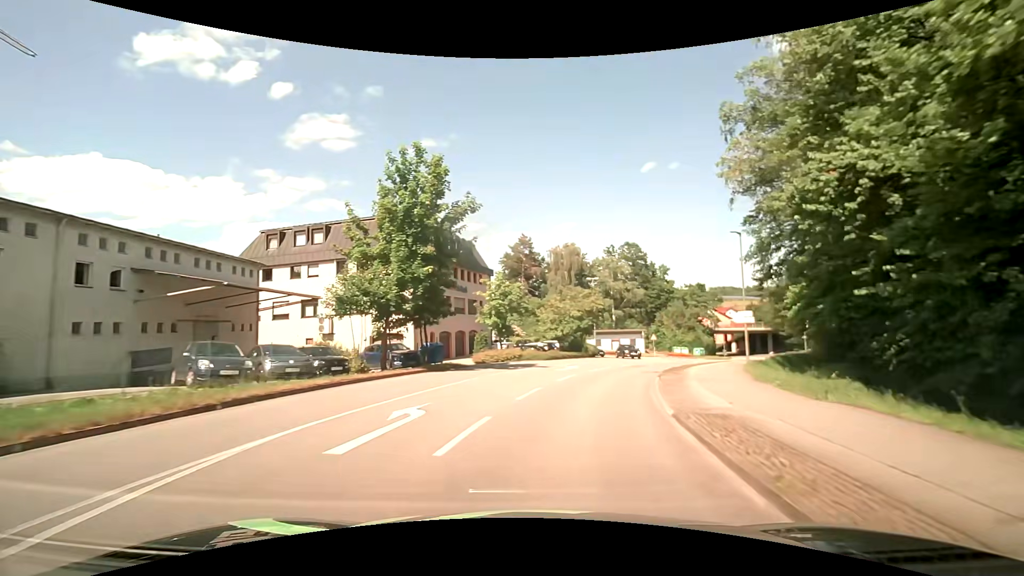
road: unclassified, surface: asphalt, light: Day
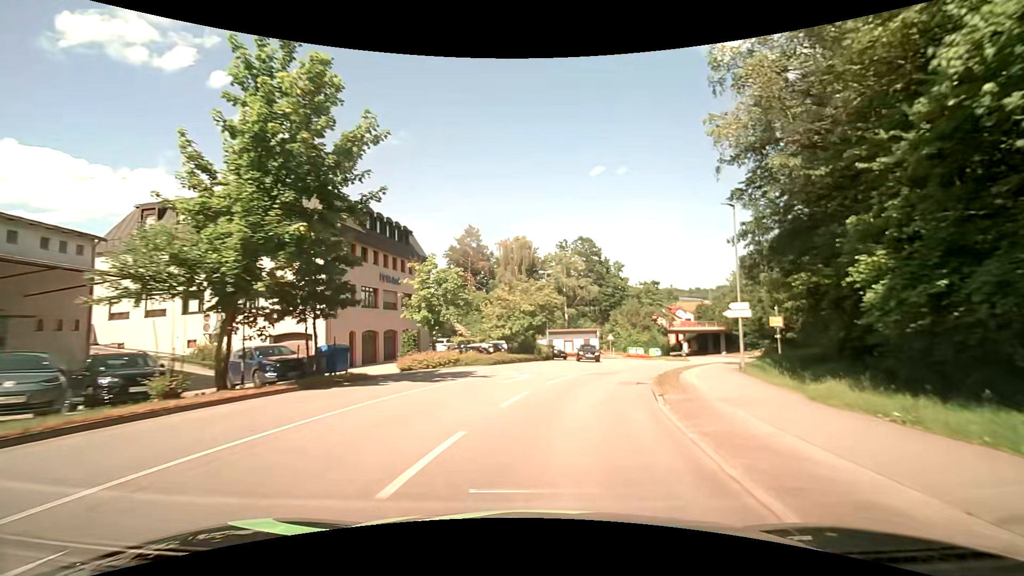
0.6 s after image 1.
(+0.3, +7.5) m; +5°
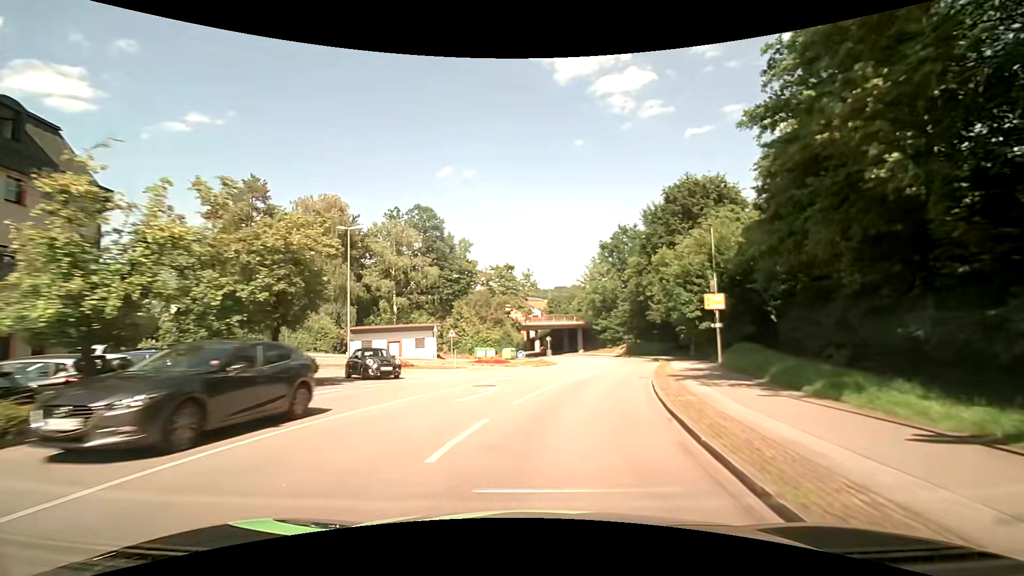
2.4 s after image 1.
(+3.4, +22.2) m; +18°
